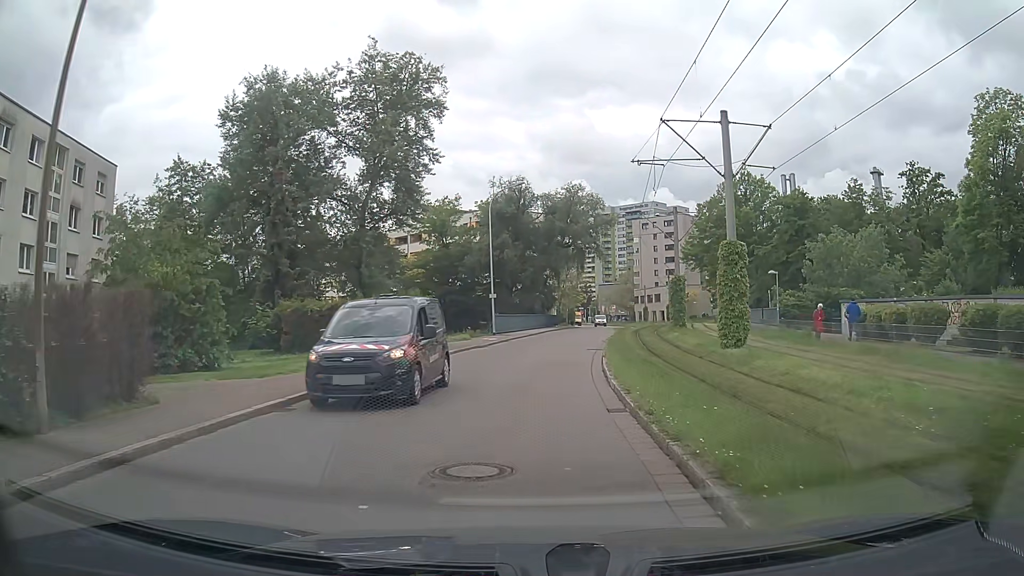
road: residential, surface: asphalt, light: Day
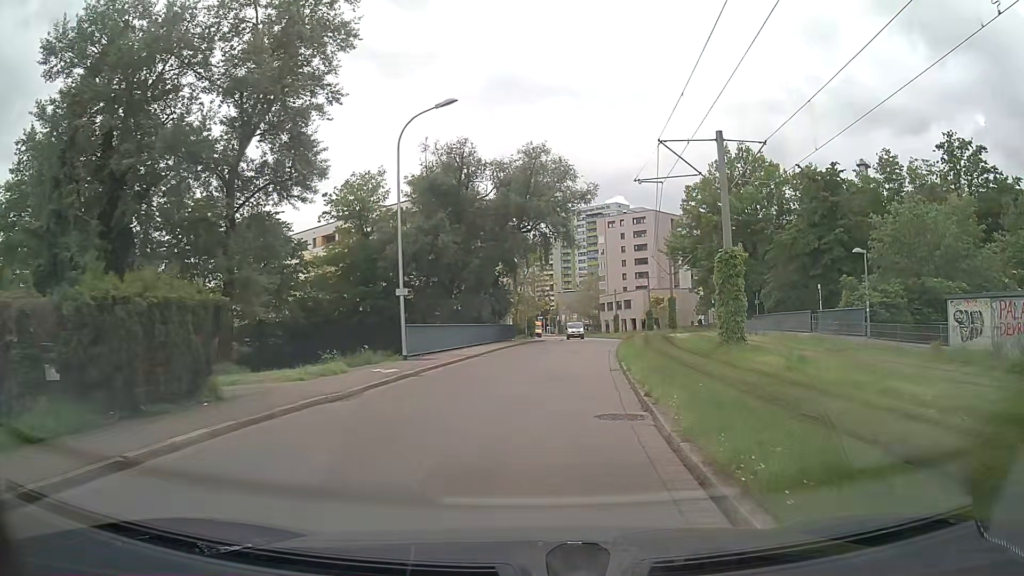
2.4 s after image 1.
(+0.8, +17.5) m; +3°
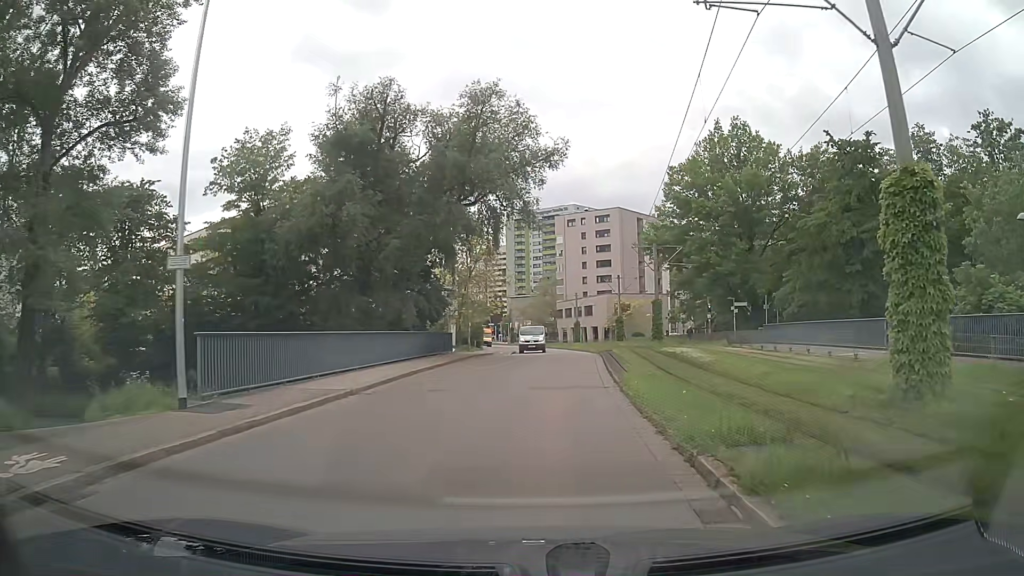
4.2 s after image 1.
(+0.7, +13.2) m; +5°
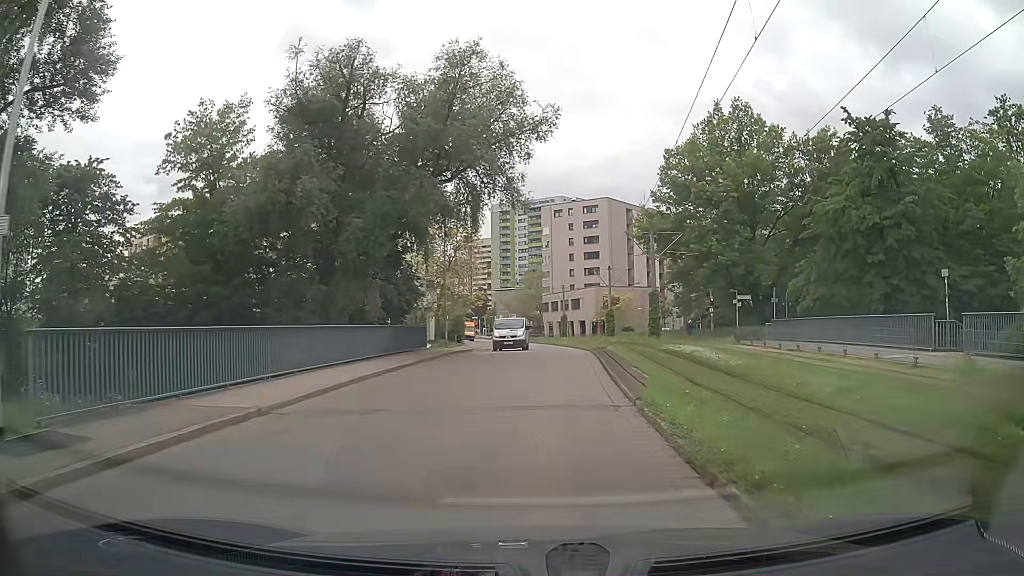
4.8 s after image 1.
(0.0, +4.4) m; +1°
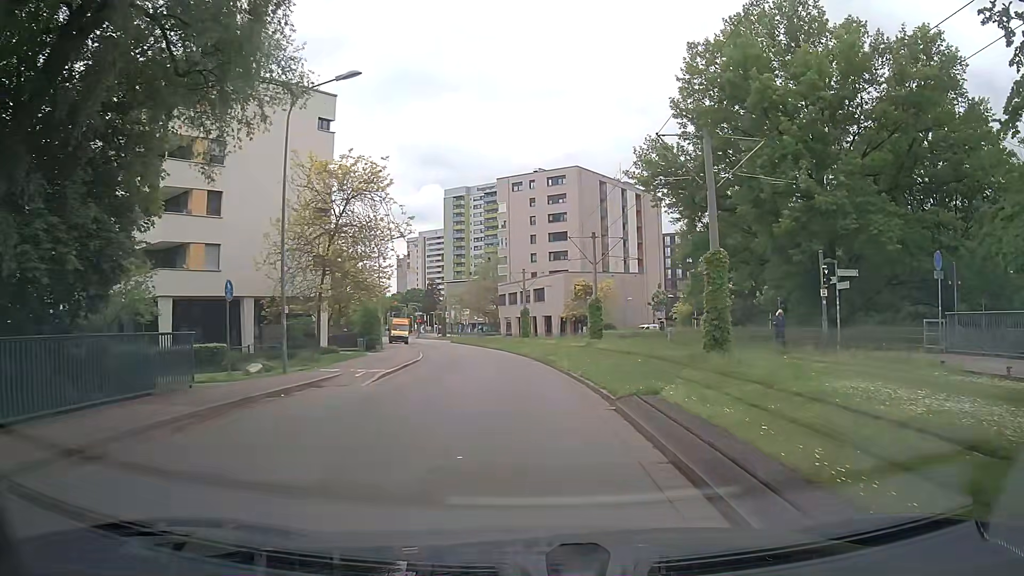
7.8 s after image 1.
(+0.8, +22.2) m; +3°
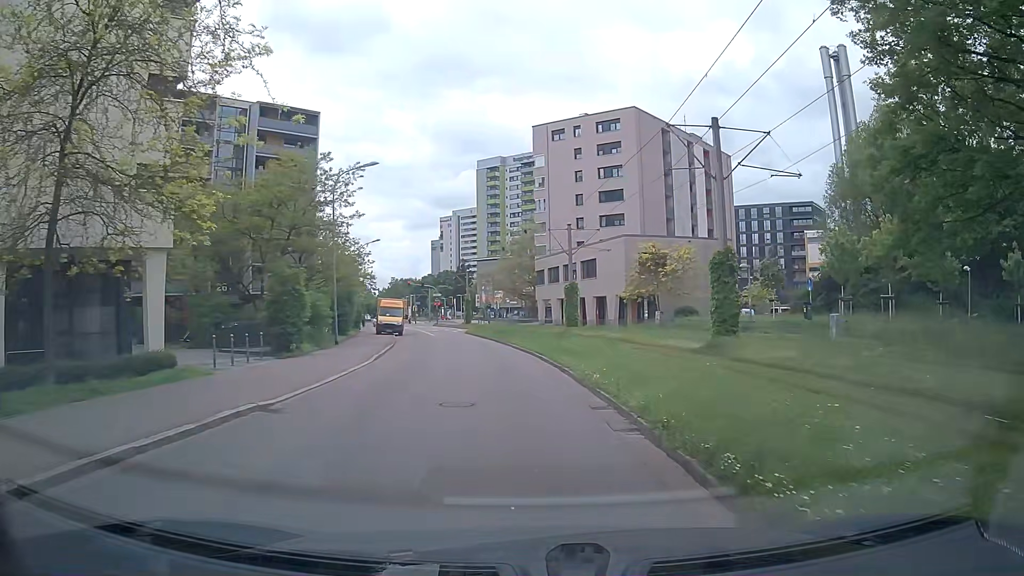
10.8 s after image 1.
(-0.5, +22.6) m; -4°
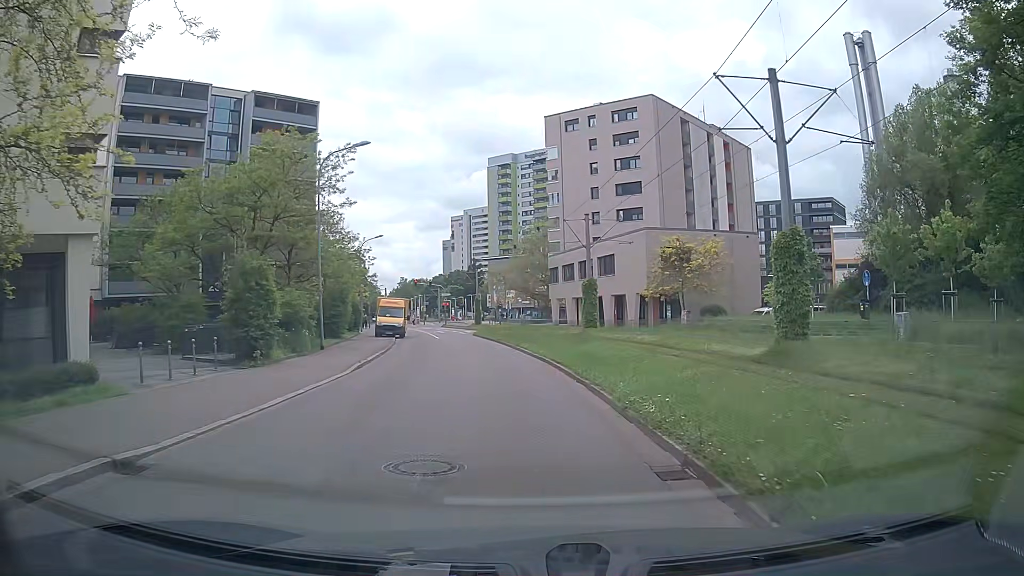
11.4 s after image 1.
(-0.1, +4.5) m; -1°
